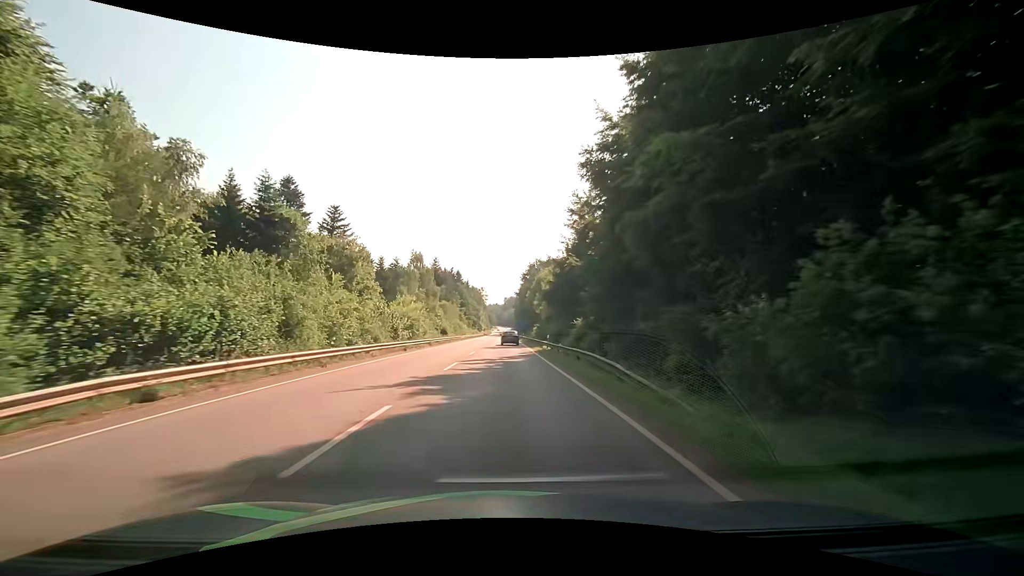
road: secondary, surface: asphalt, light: Day
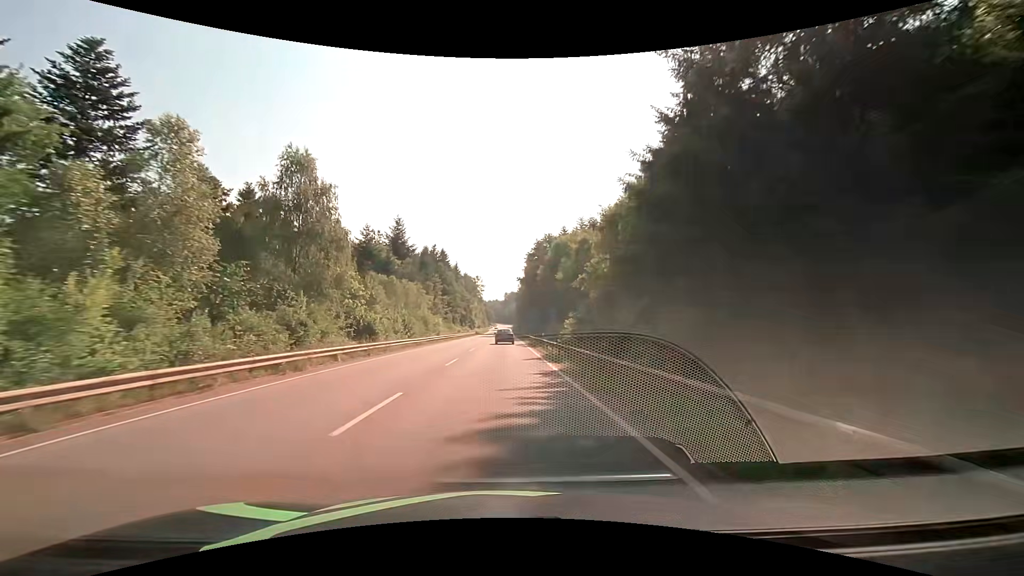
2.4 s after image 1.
(-0.2, +46.7) m; -1°
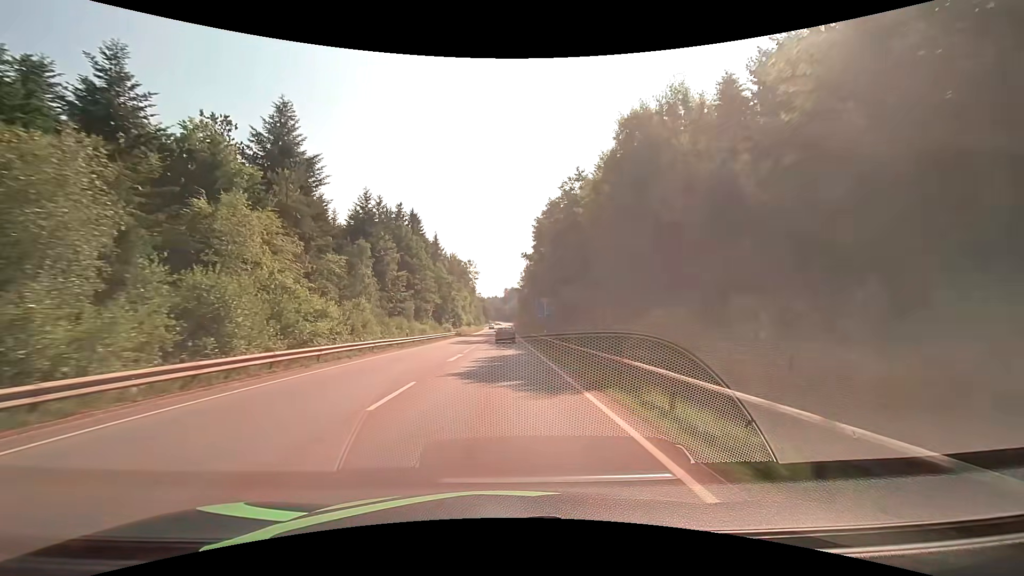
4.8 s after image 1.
(+0.1, +46.9) m; 0°
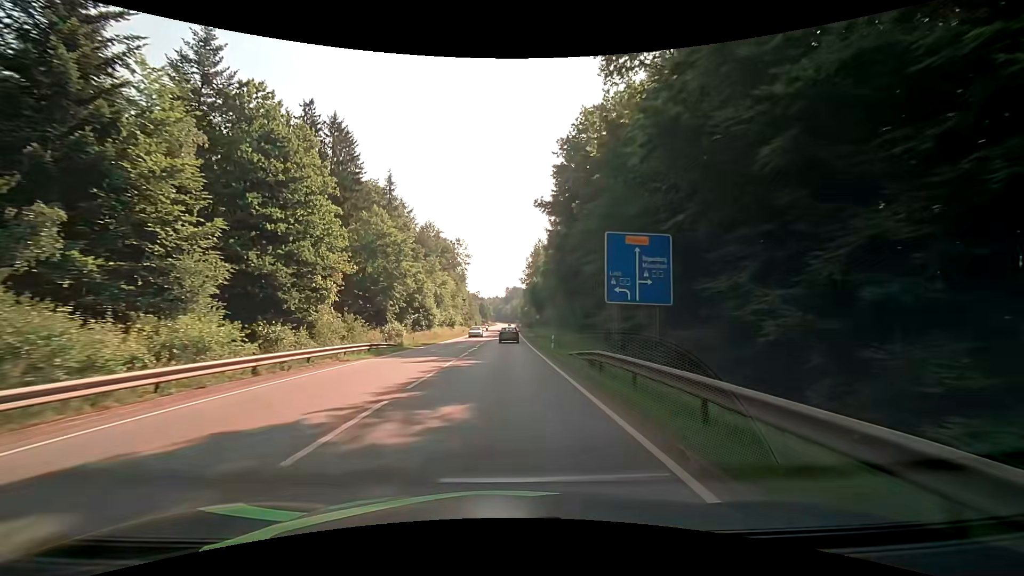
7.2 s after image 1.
(-0.2, +45.4) m; 0°
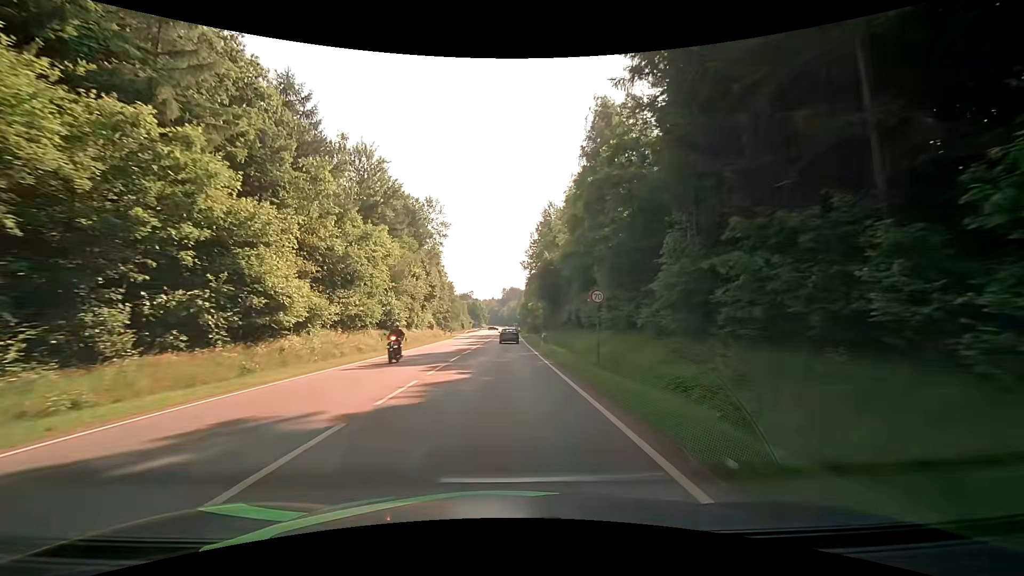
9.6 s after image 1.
(-0.1, +44.0) m; 0°
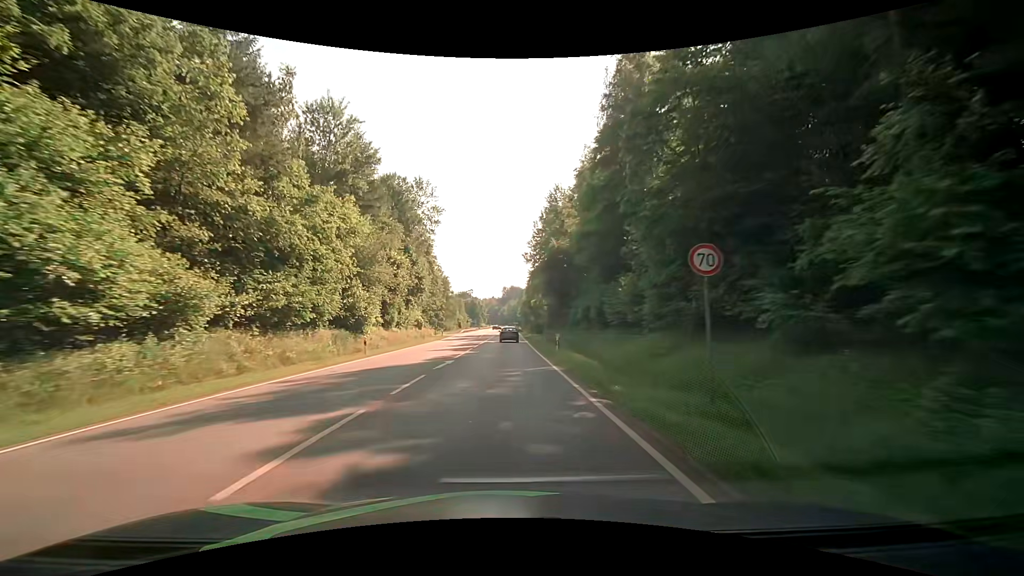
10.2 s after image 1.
(0.0, +10.8) m; 0°
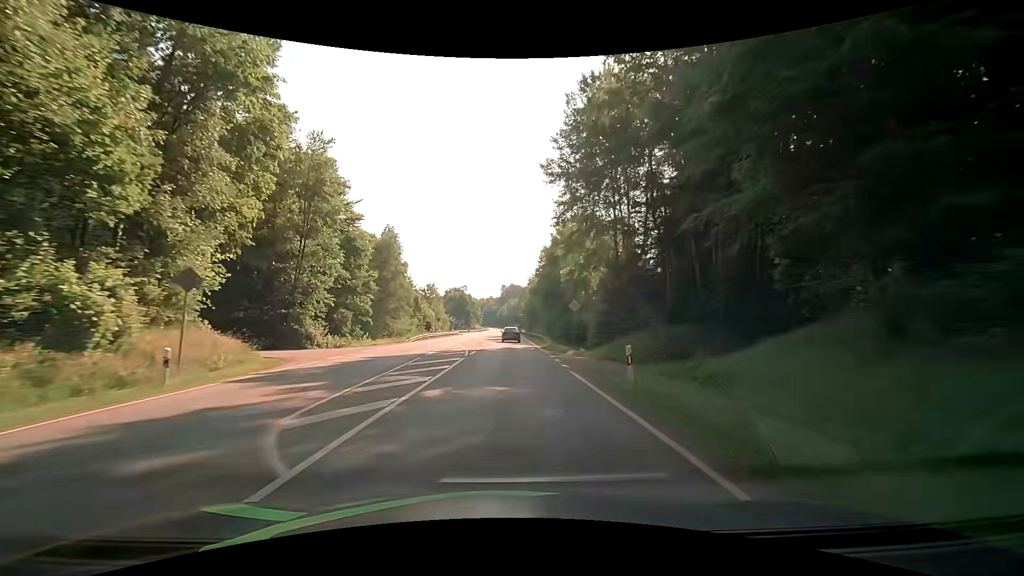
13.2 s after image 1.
(+0.4, +53.8) m; 0°
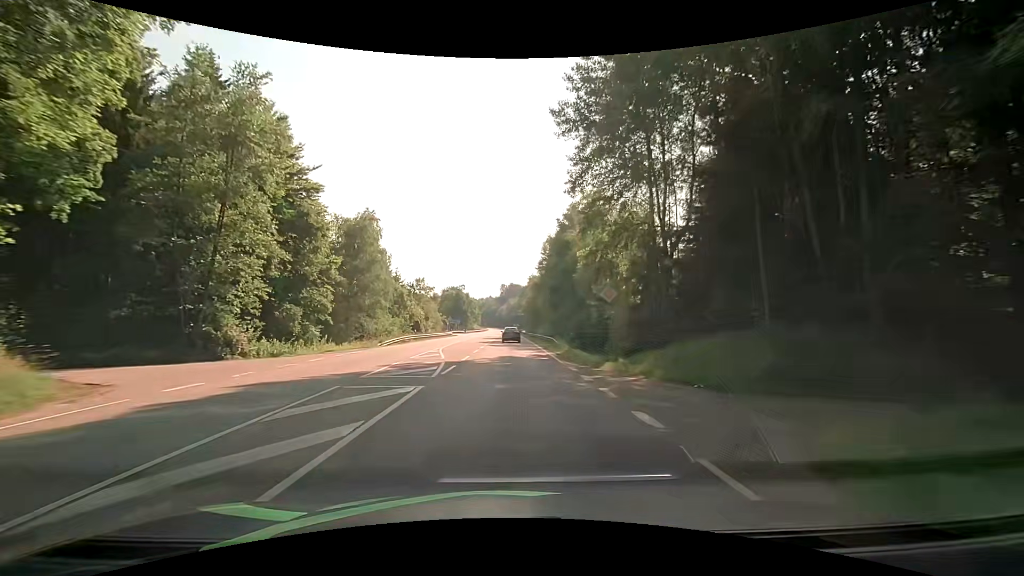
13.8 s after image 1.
(+0.1, +10.7) m; 0°
(0, +10) (0, +20) (0, +30) (0, +40) (0, +50) (+1, +60) (+1, +70) (+1, +80) (+1, +90) (+1, +100) m
